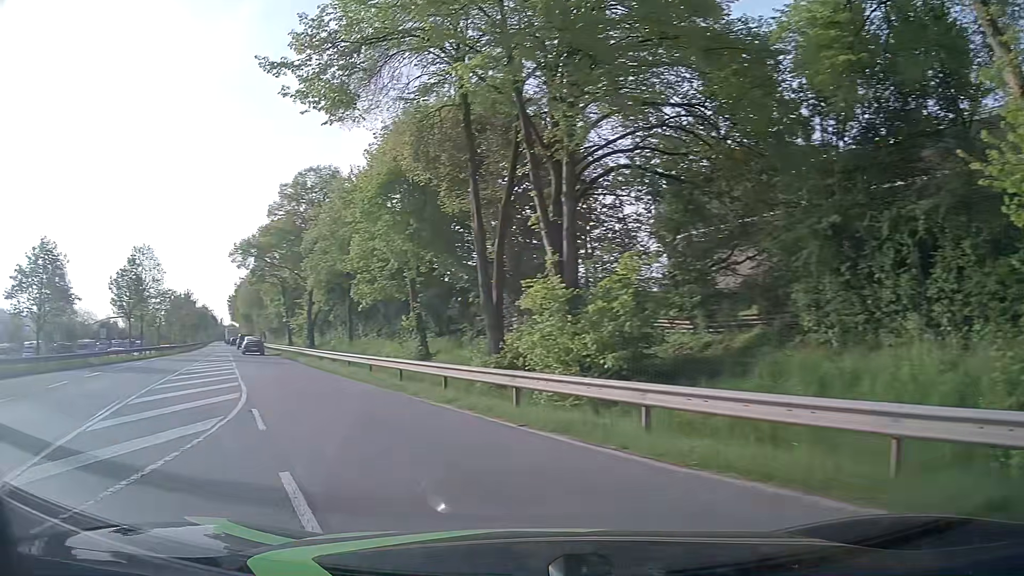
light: Day
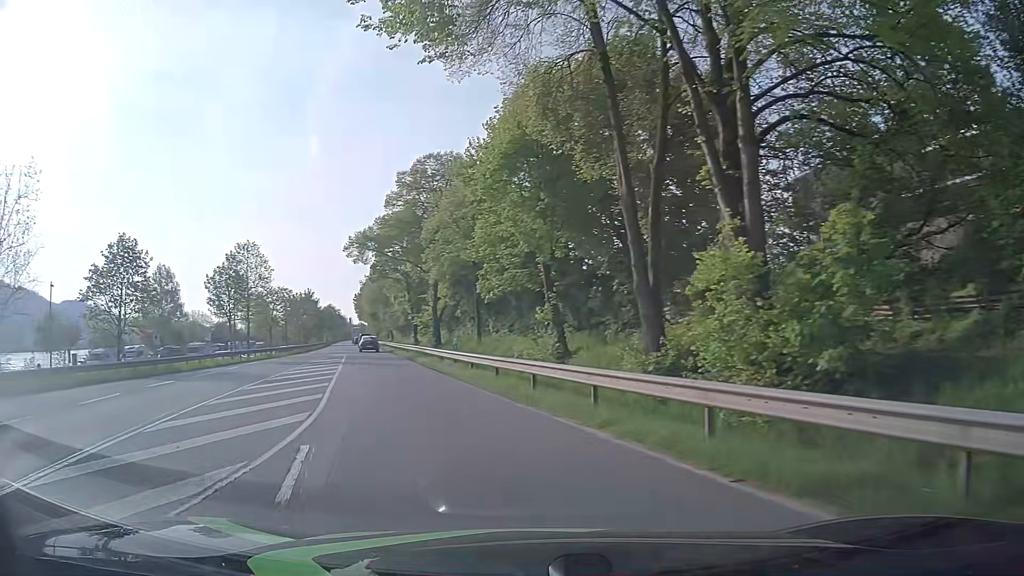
(-0.6, +4.6) m; -14°
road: primary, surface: asphalt
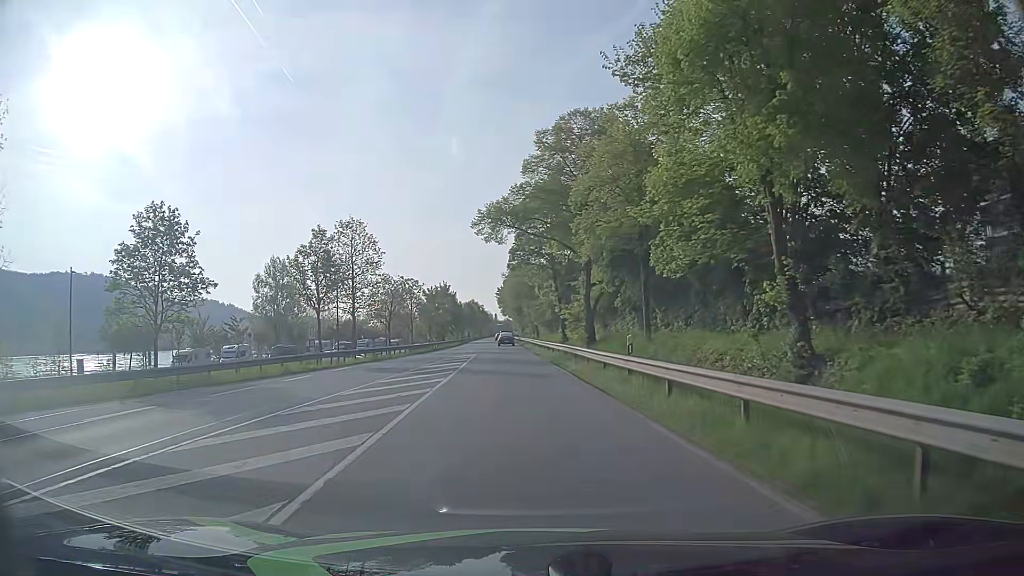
(-1.6, +11.3) m; -12°
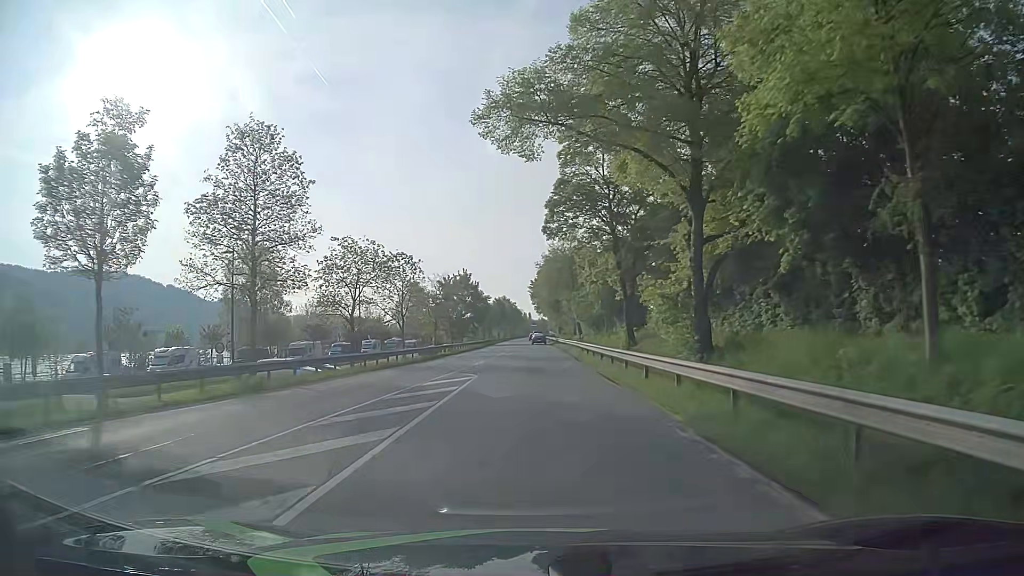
(-0.9, +23.4) m; -3°
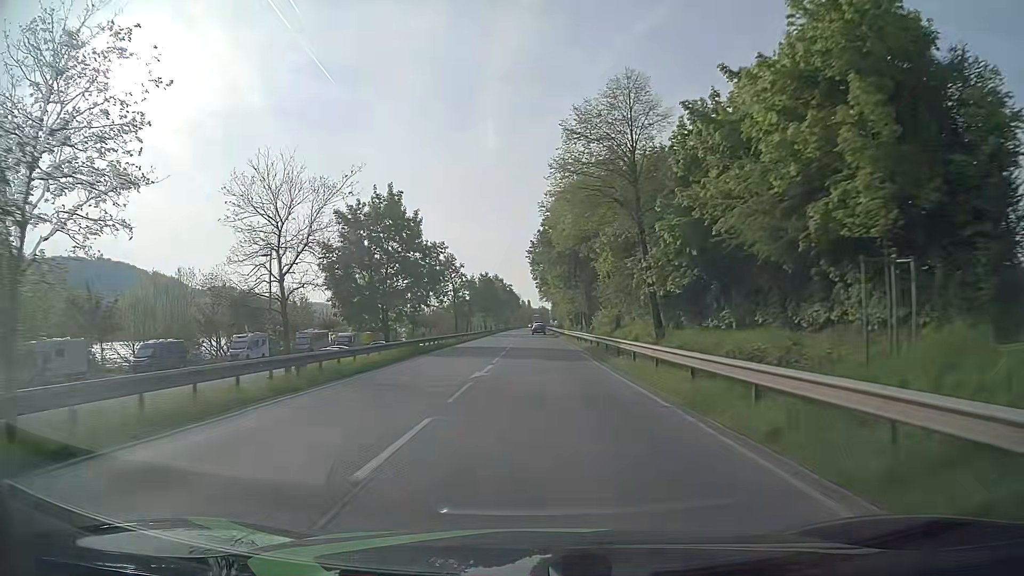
(-0.3, +53.2) m; 0°
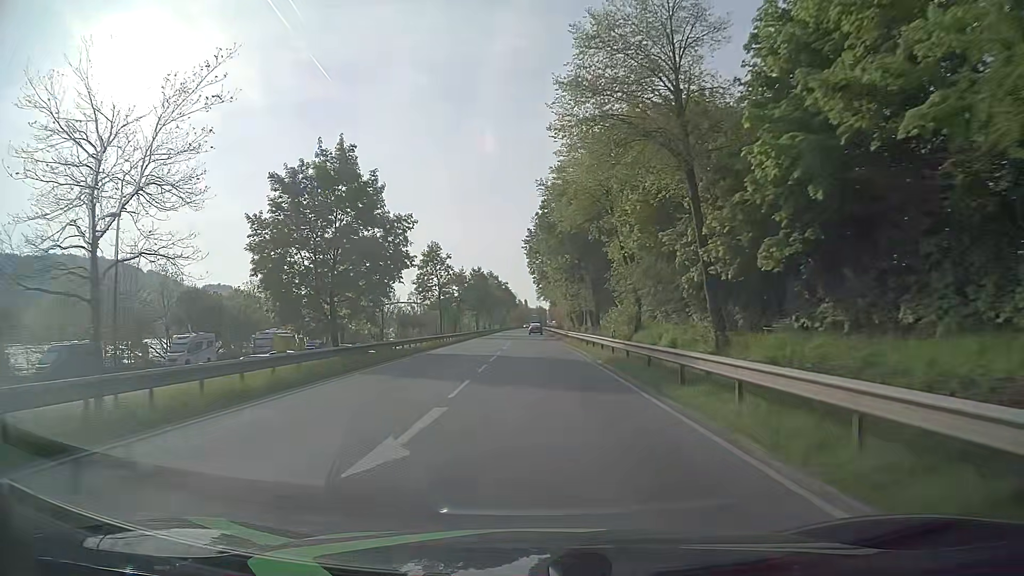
(0.0, +11.7) m; 0°
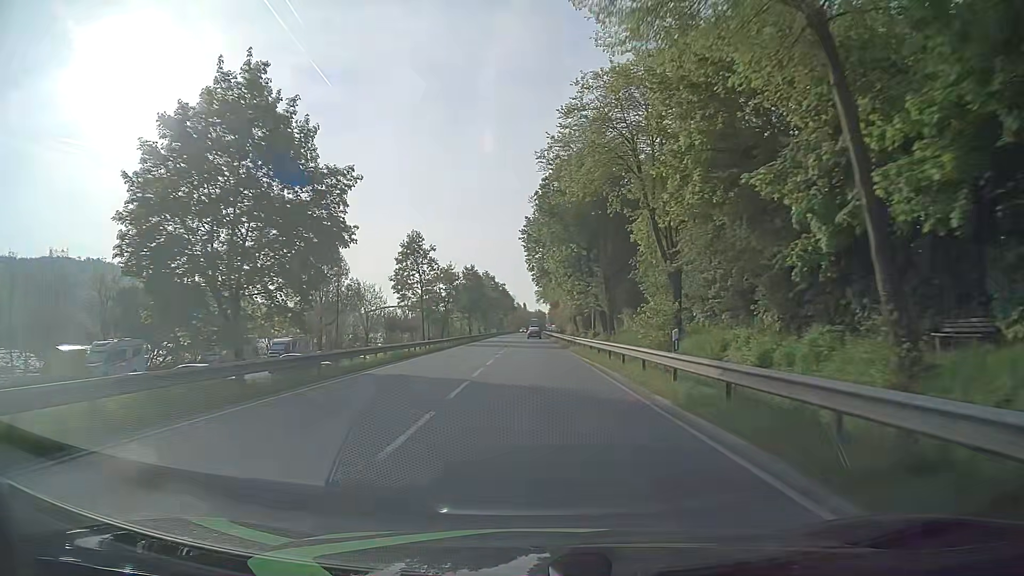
(0.0, +11.8) m; 0°
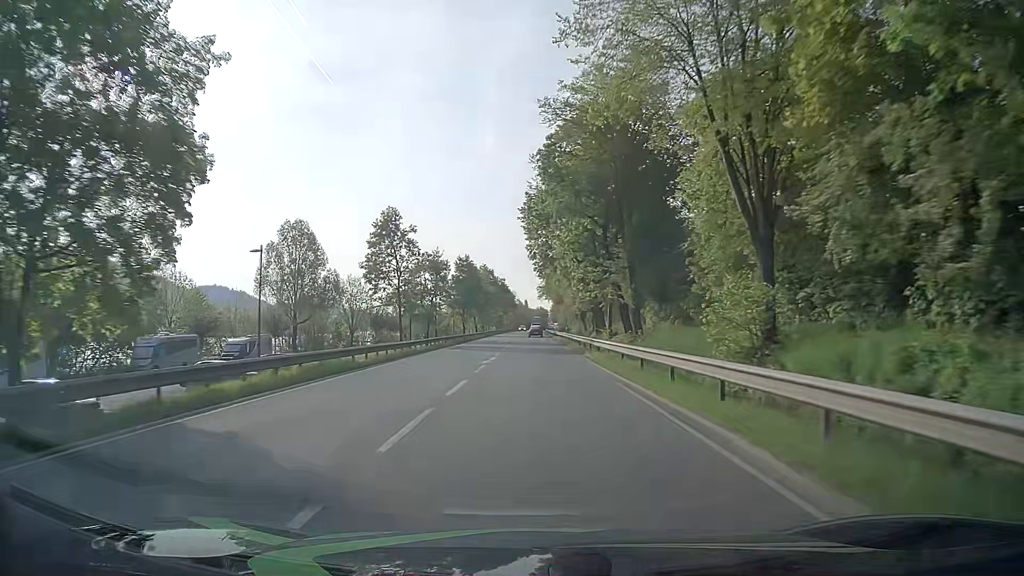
(0.0, +11.9) m; 0°
(0, +10) (0, +20) (0, +30) (0, +40) (0, +50) (0, +60) (0, +70) (0, +80) (0, +90) (0, +100) m
